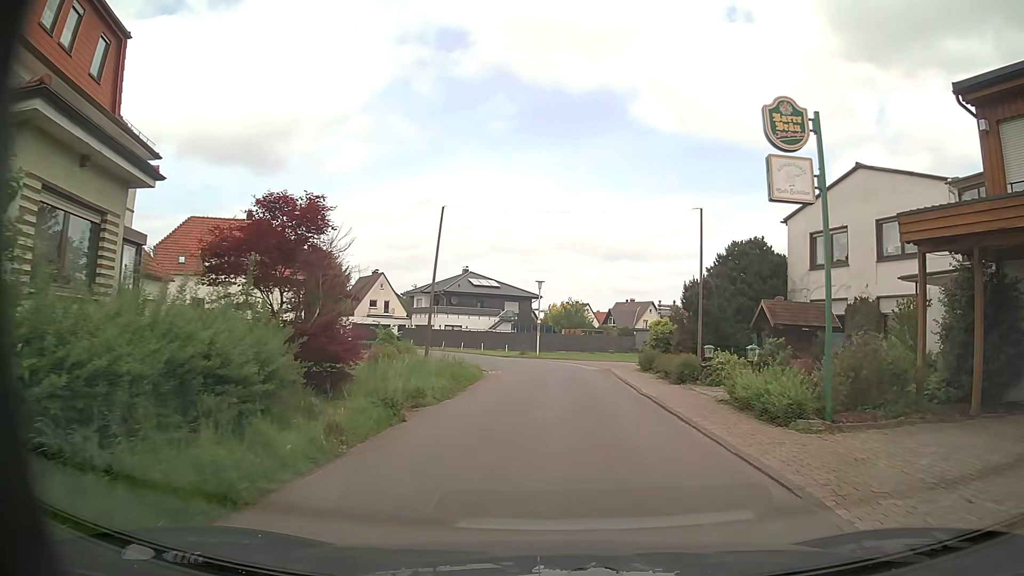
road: residential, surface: asphalt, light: Day
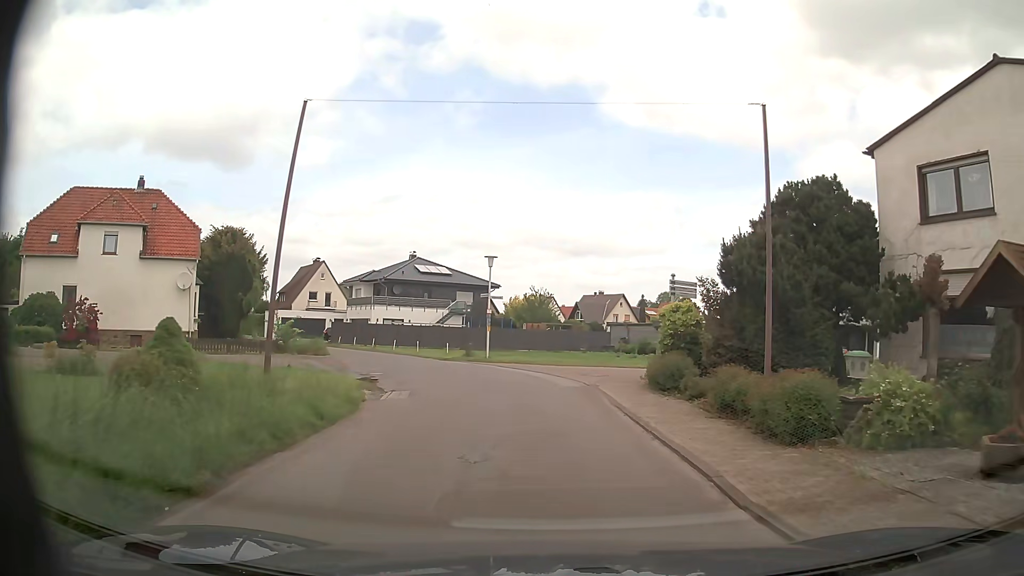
(+0.5, +11.8) m; +4°
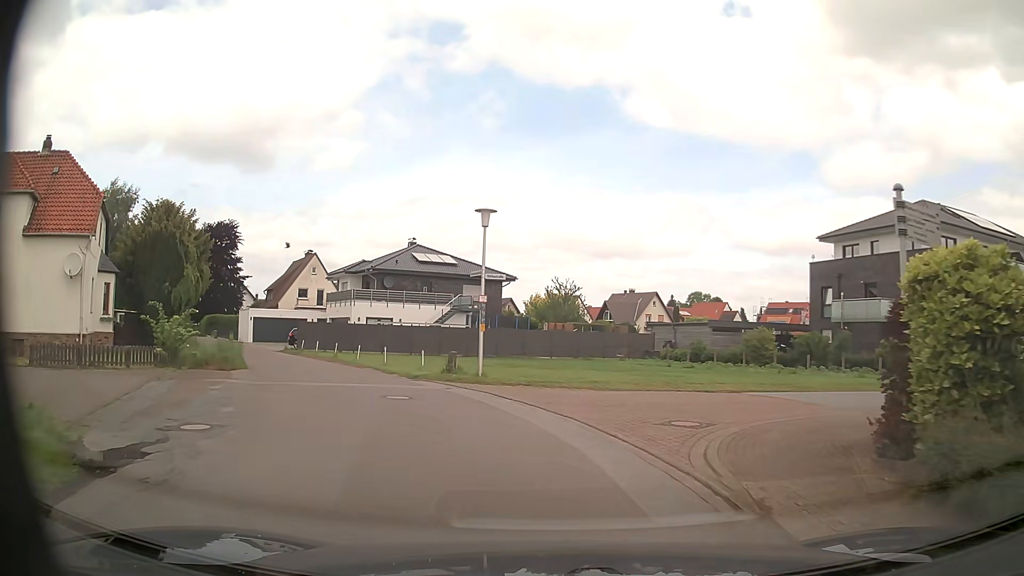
(-0.2, +12.3) m; -2°
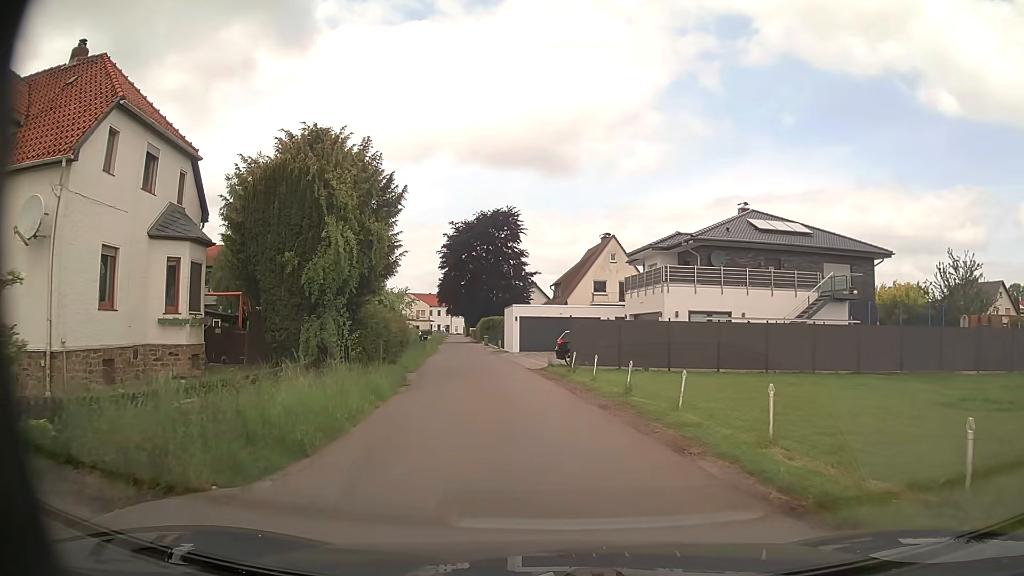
(-4.2, +17.4) m; -27°
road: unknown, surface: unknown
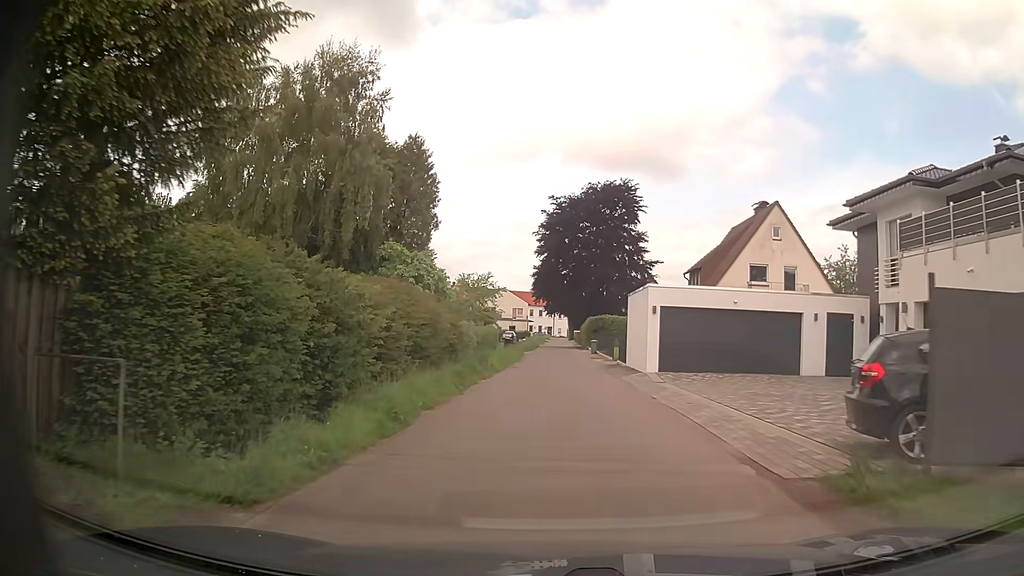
(-1.5, +19.3) m; -9°
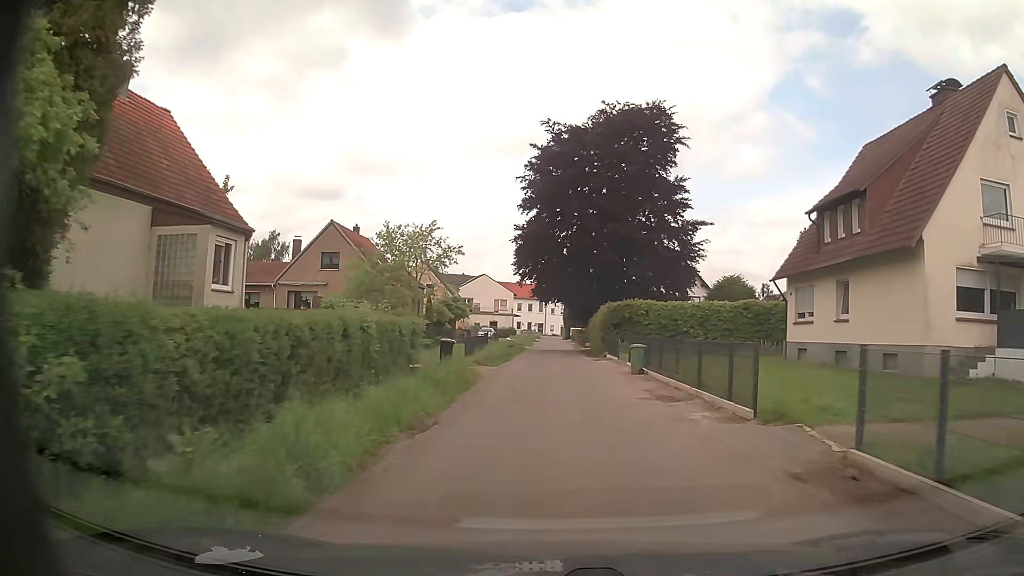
(+0.2, +25.7) m; +2°
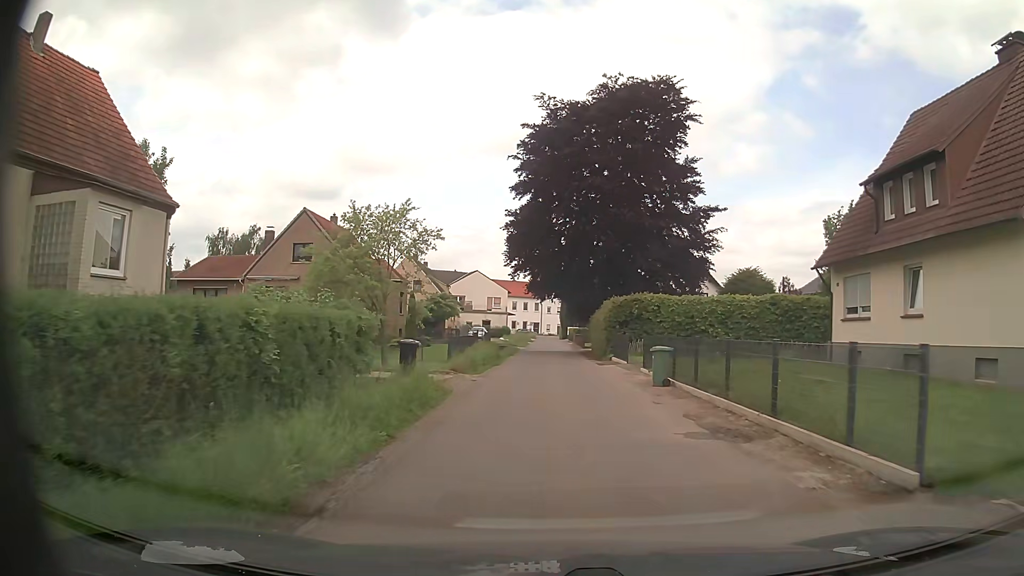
(0.0, +5.2) m; 0°
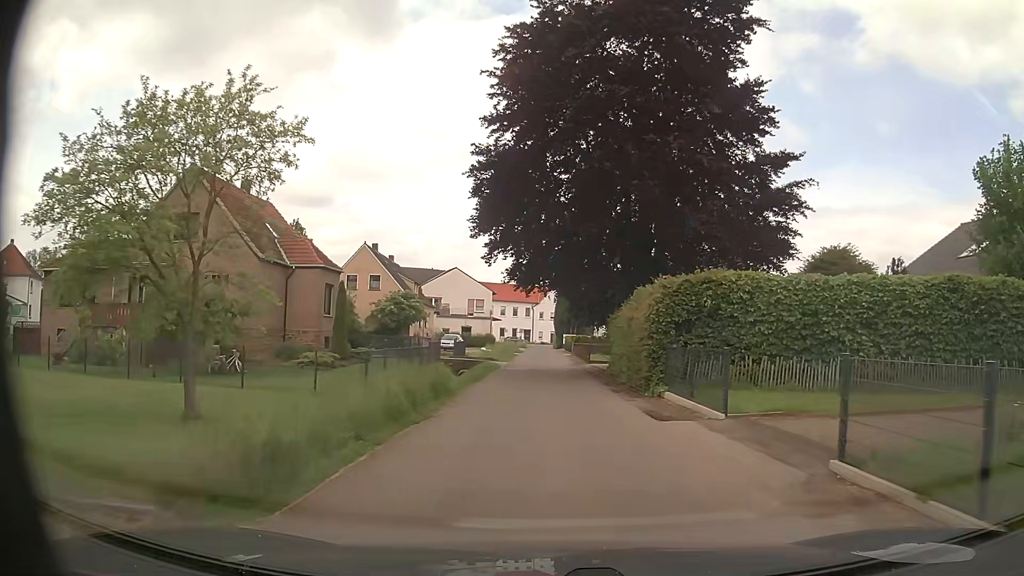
(-0.1, +15.4) m; 0°
(0, +10) (0, +20) (0, +30) (0, +40) (-1, +50) (-1, +60) (-1, +70) (-1, +80) (-1, +90) (-1, +100) m
